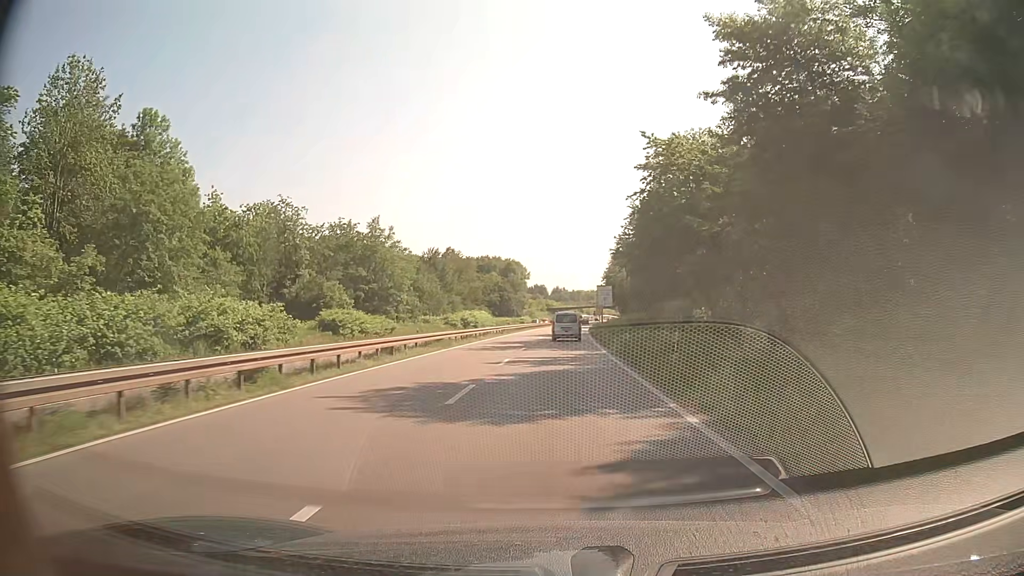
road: trunk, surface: asphalt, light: Day
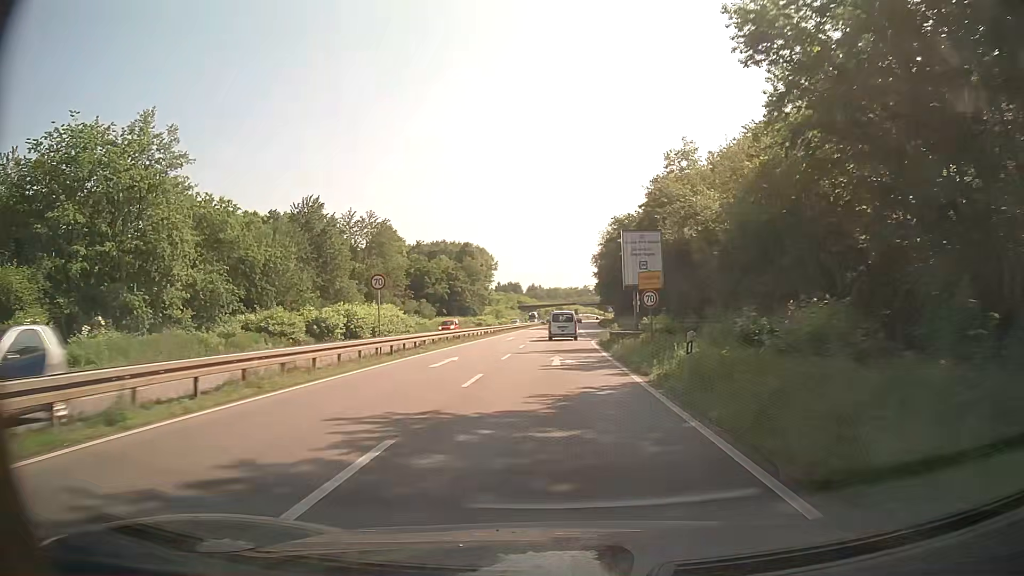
(+0.9, +51.4) m; +2°
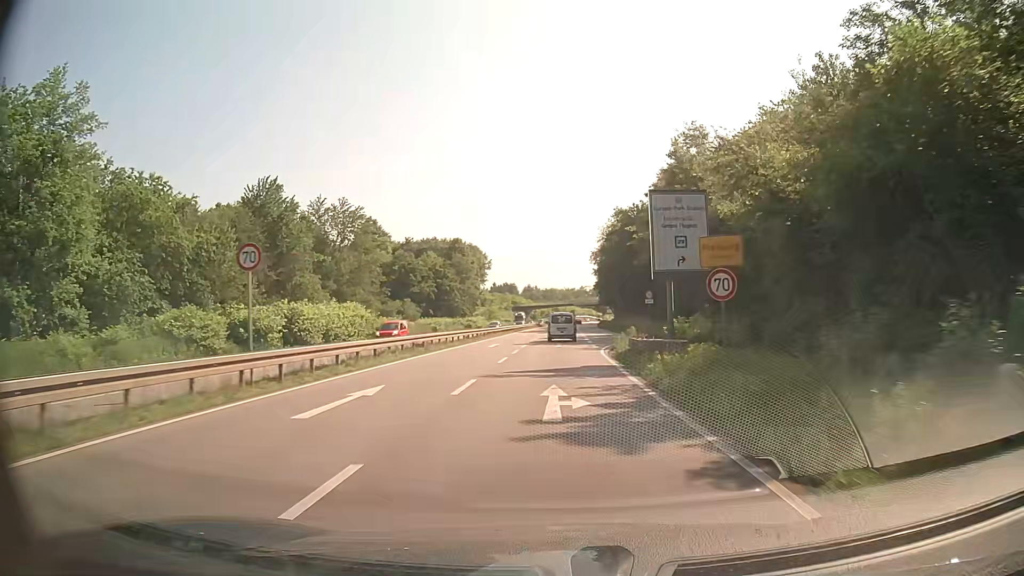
(0.0, +10.2) m; 0°
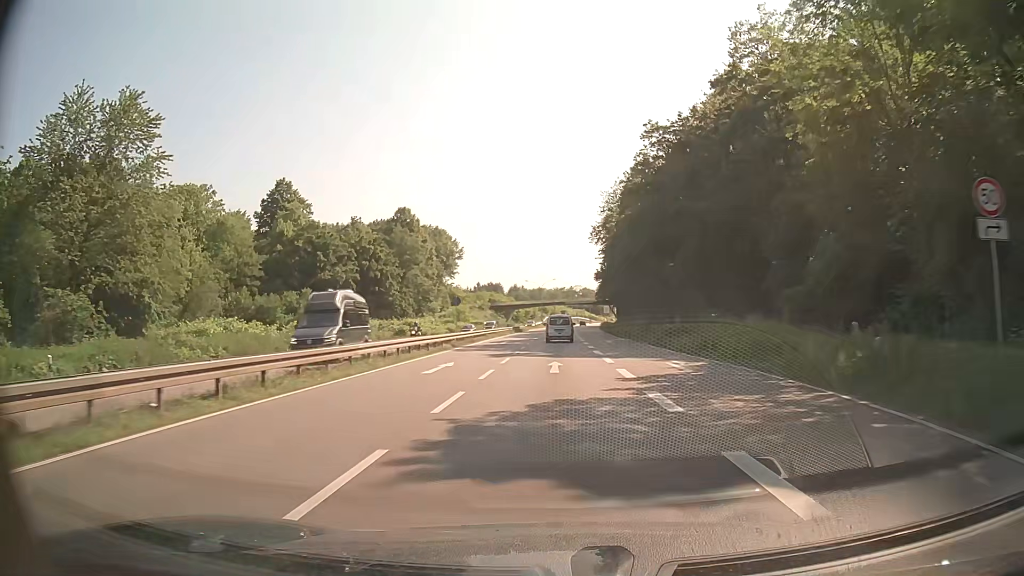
(+0.4, +41.3) m; +1°
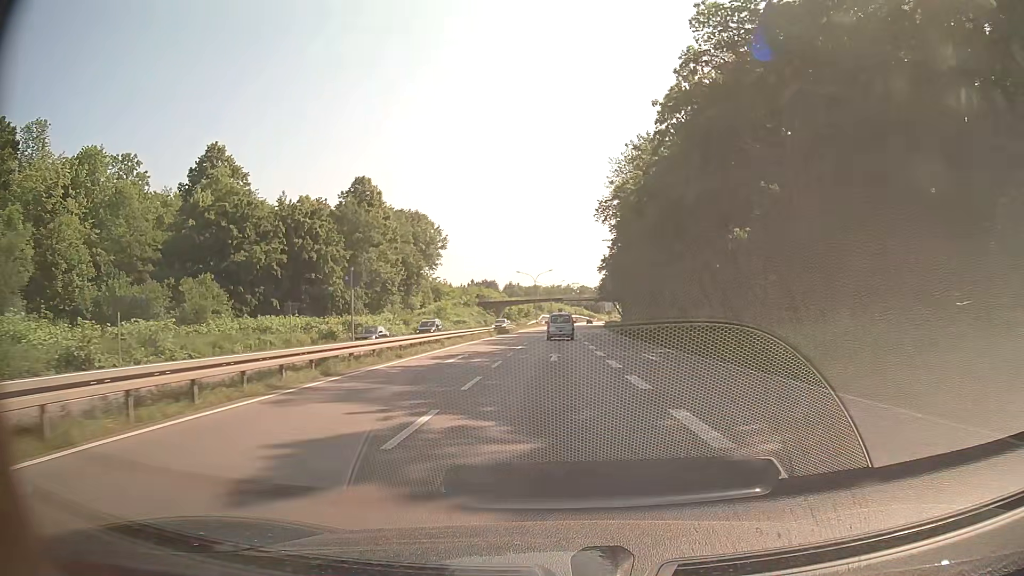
(+0.2, +21.1) m; +1°
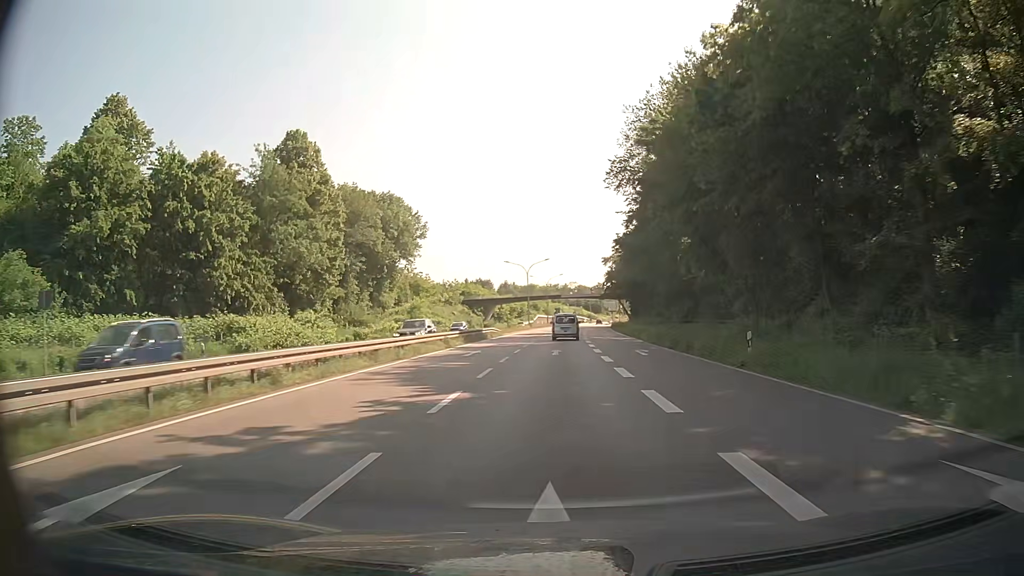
(+0.1, +21.4) m; 0°
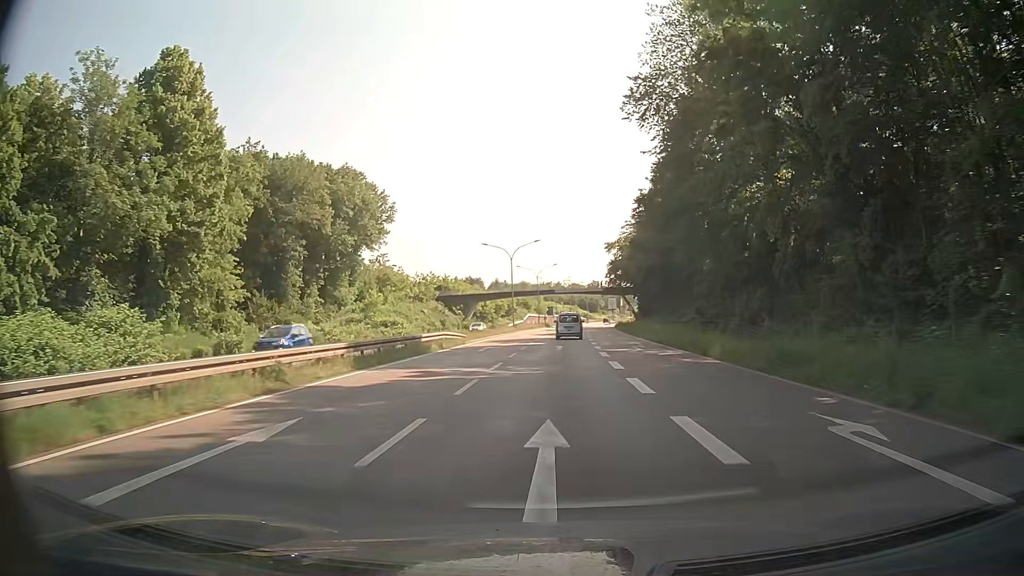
(+0.1, +21.6) m; 0°
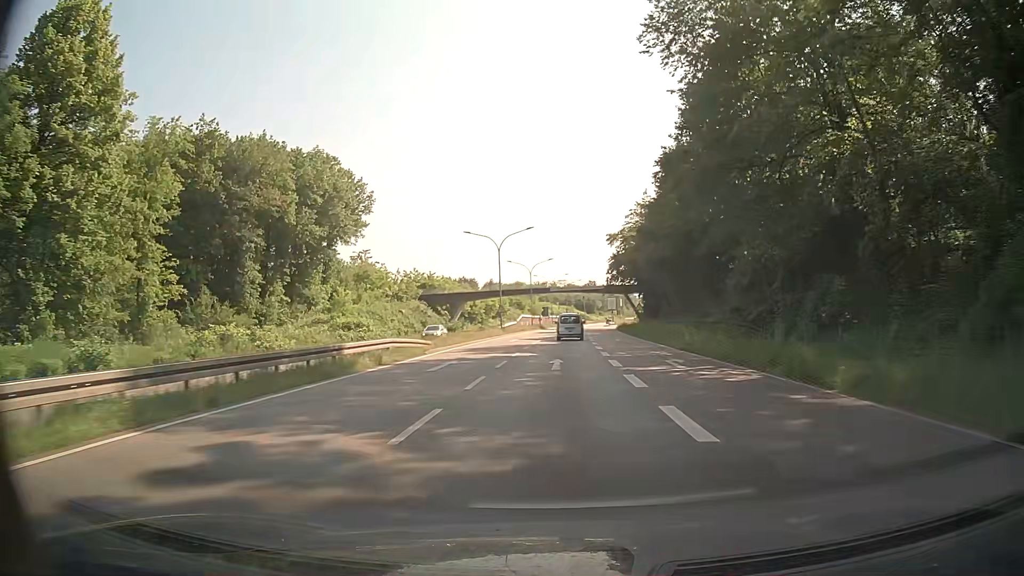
(+0.1, +10.9) m; +1°
(0, +10) (0, +20) (0, +30) (0, +40) (+1, +50) (+1, +60) (+2, +70) (+2, +80) (+3, +90) (+4, +100) m
